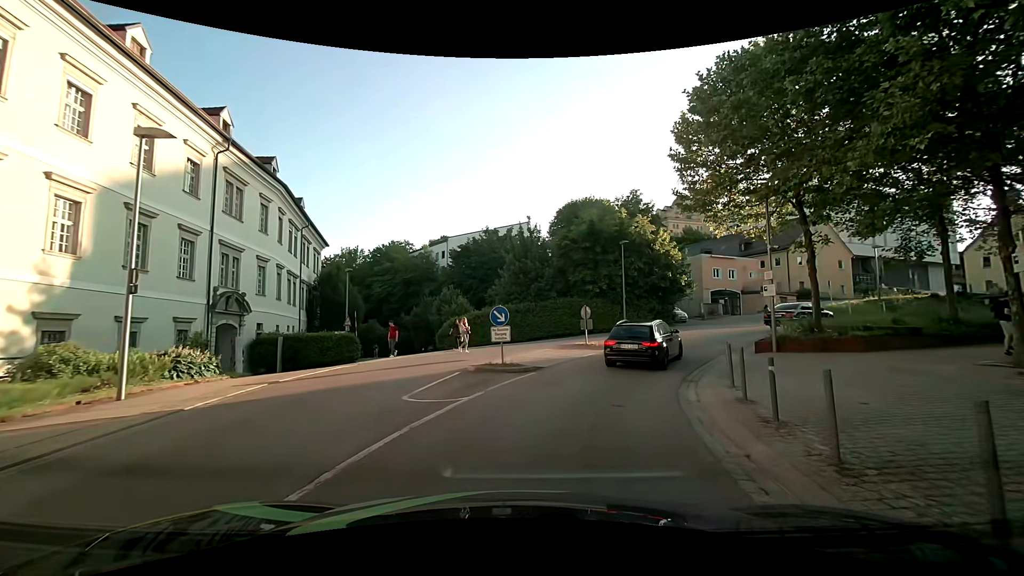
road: tertiary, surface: asphalt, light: Day
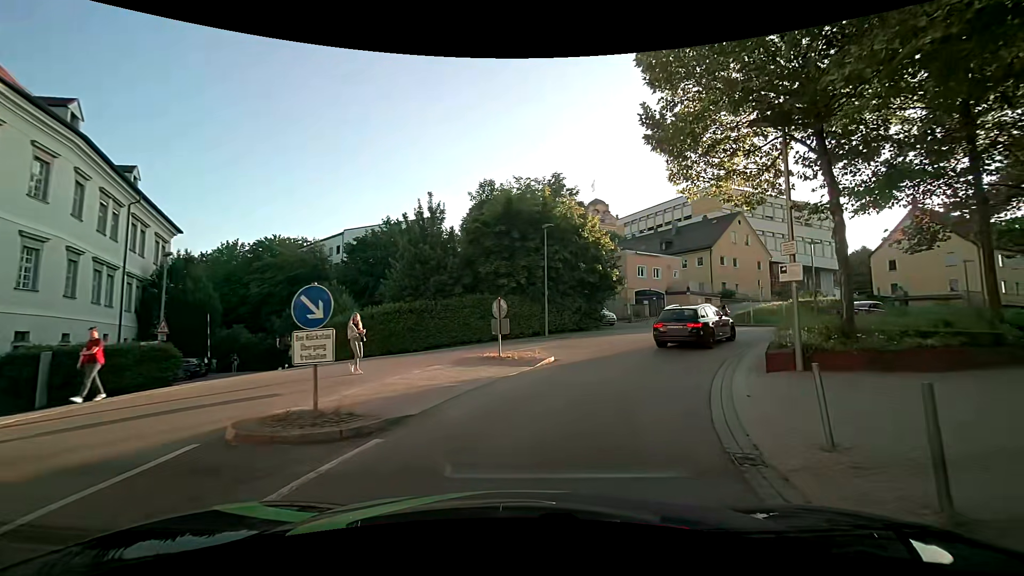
(+0.7, +8.1) m; +11°
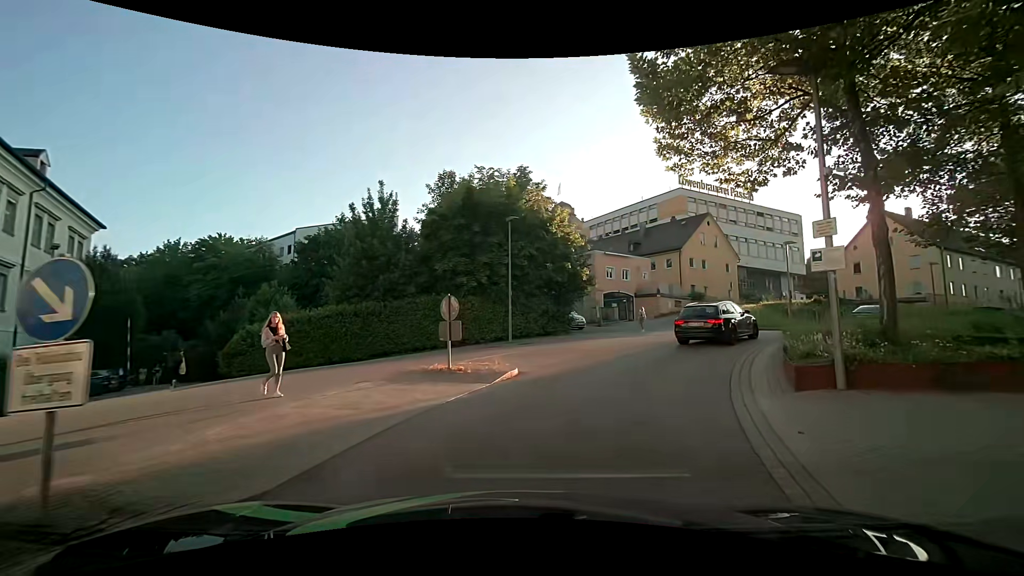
(+0.1, +3.1) m; +3°
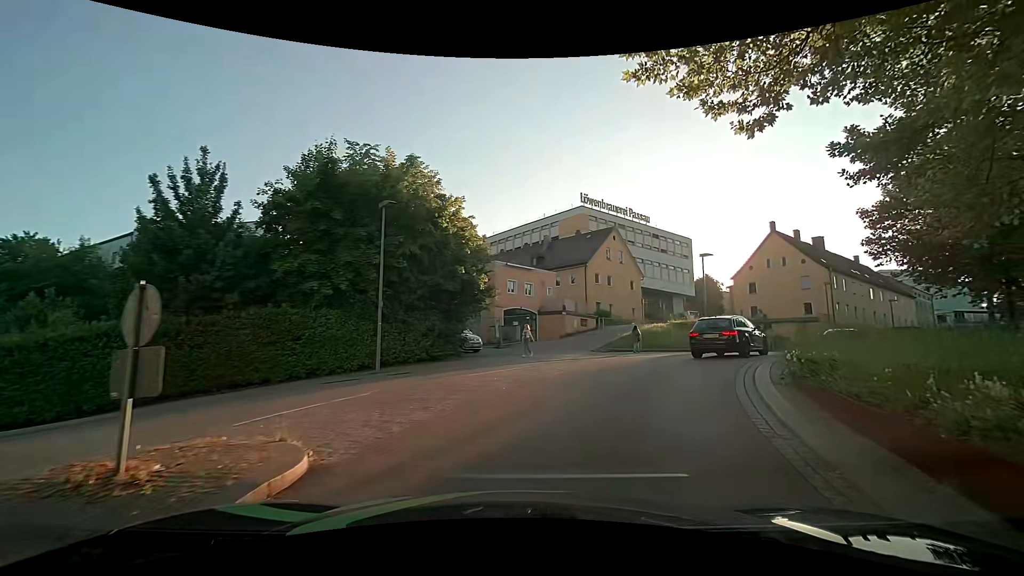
(+0.6, +6.6) m; +12°
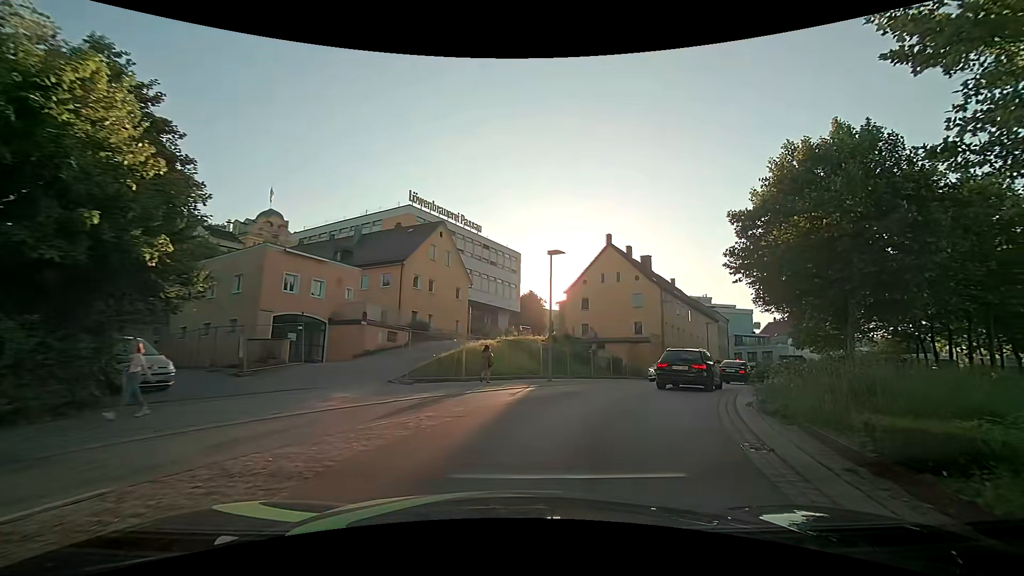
(+1.6, +10.5) m; +19°
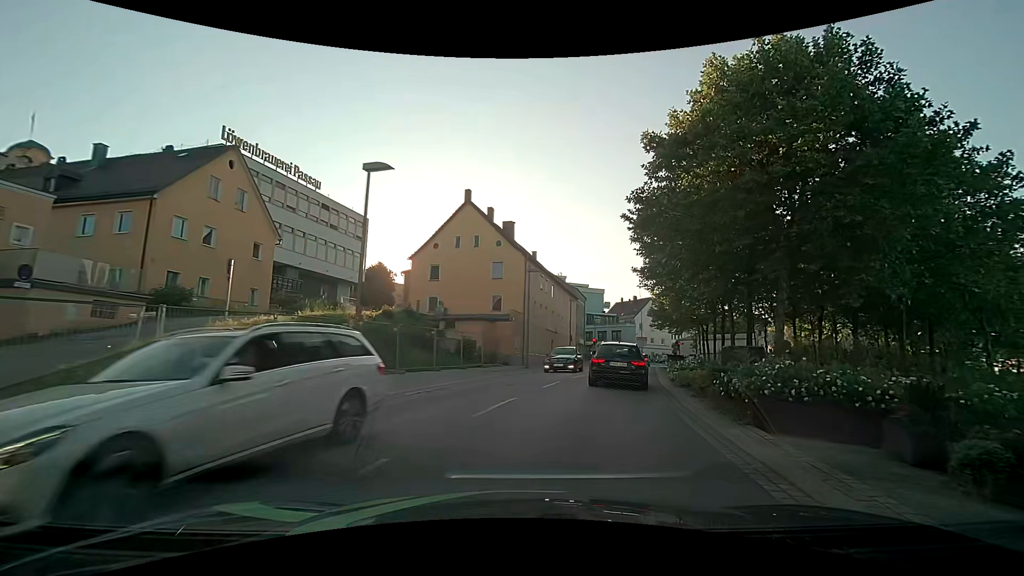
(+1.5, +10.0) m; +16°
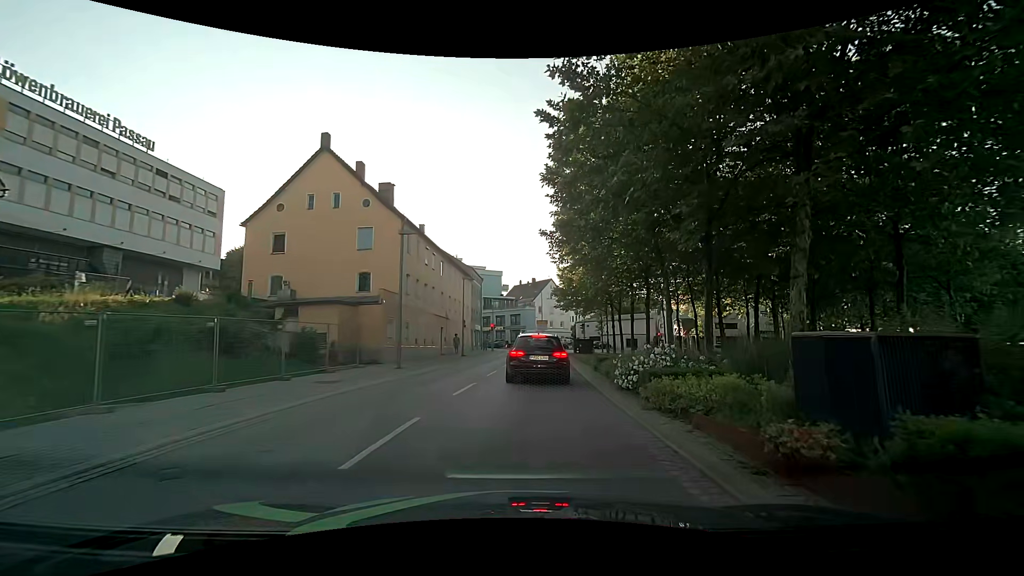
(+1.2, +9.1) m; +14°
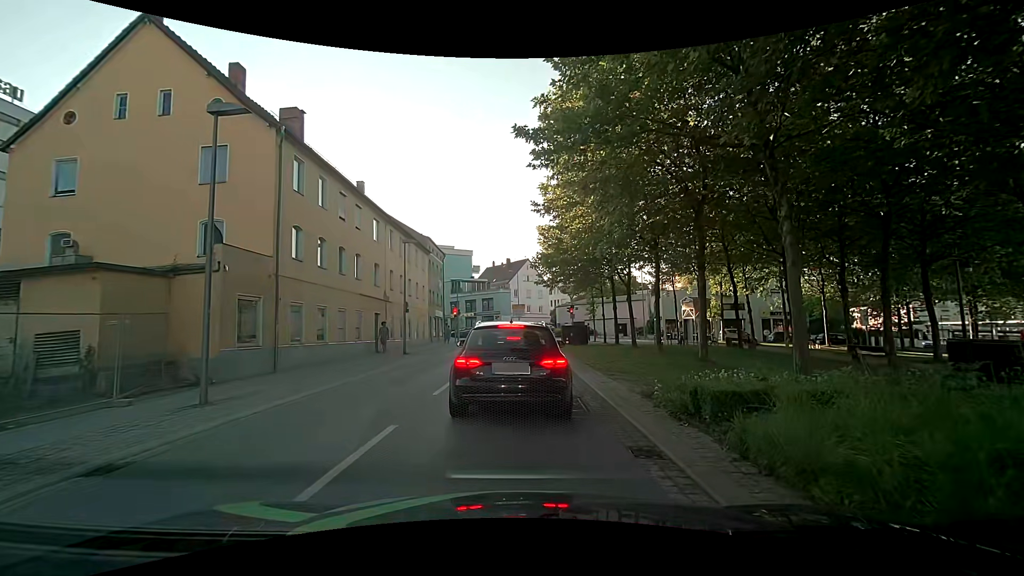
(+0.3, +12.6) m; +4°
